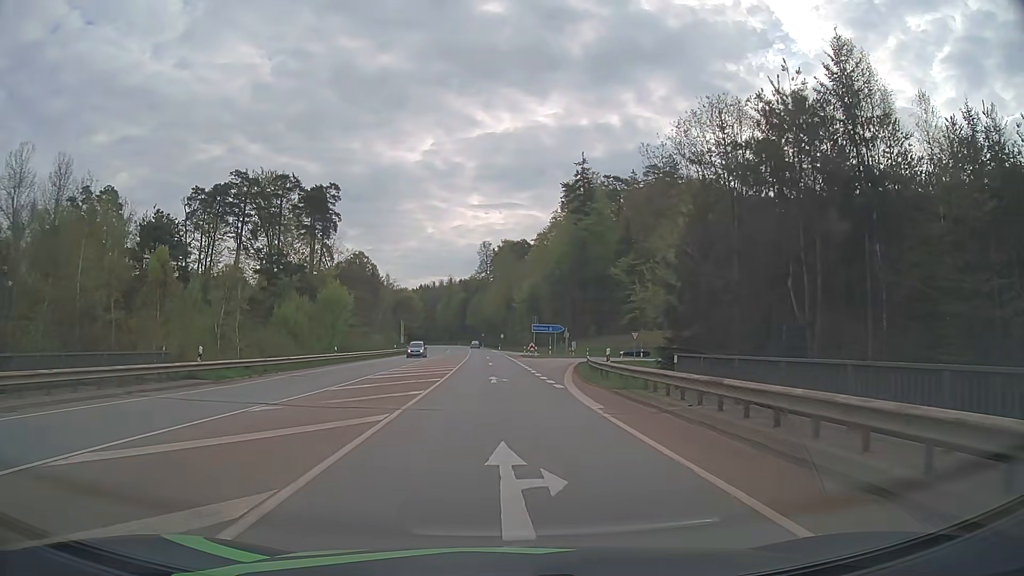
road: secondary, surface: asphalt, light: Day
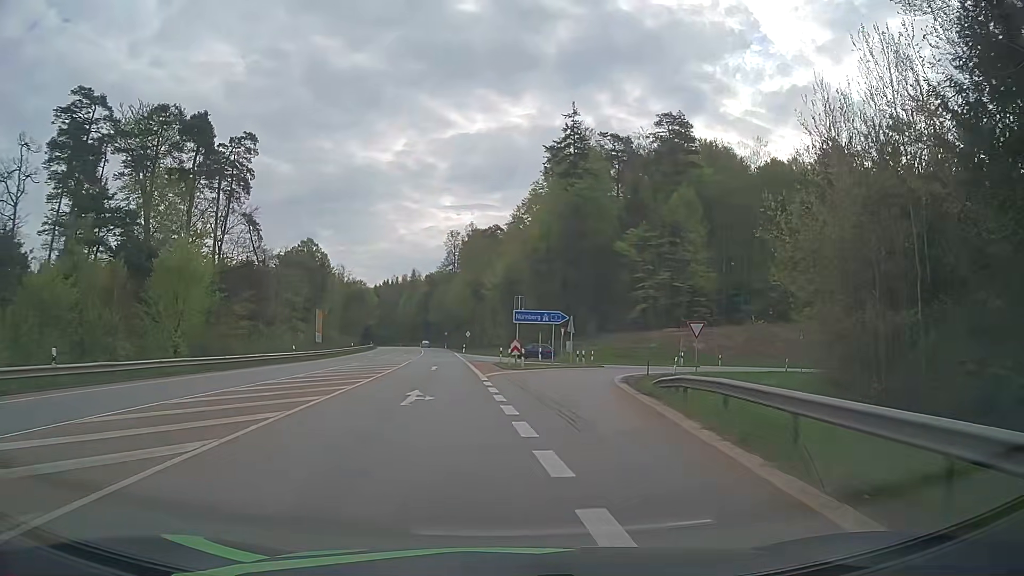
(+0.5, +30.4) m; +2°
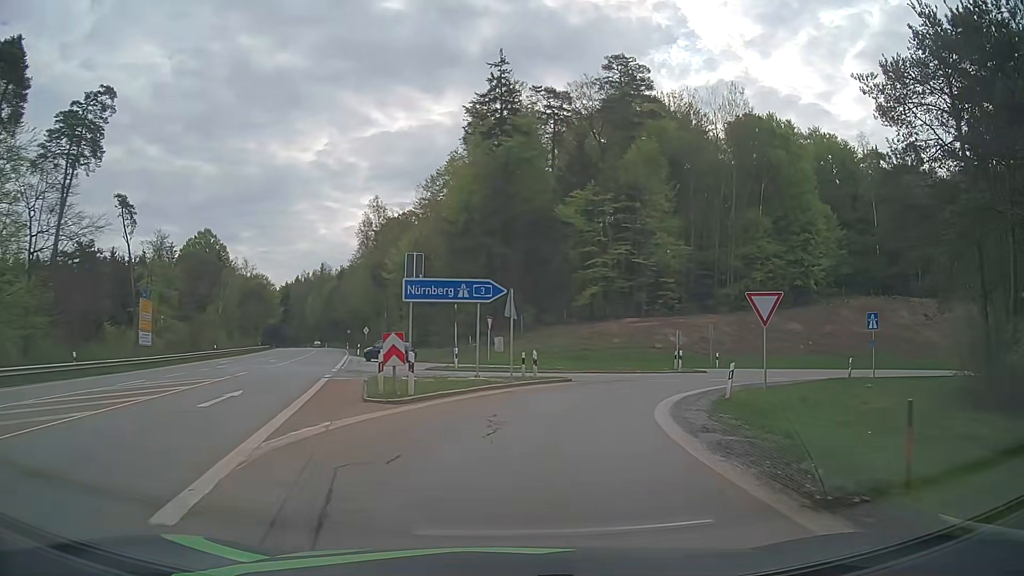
(+1.1, +19.9) m; +7°
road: motorway_link
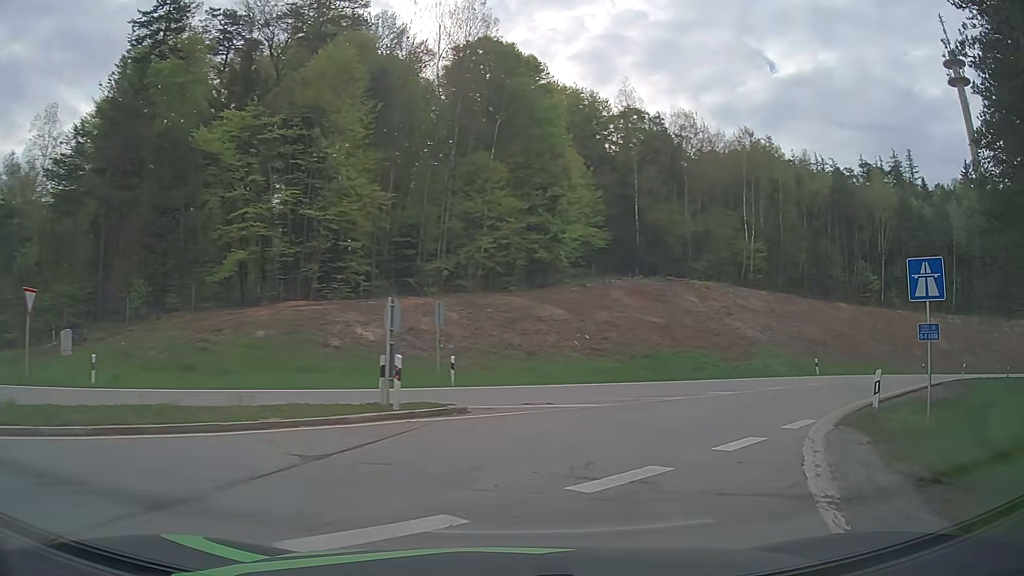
(+4.0, +22.0) m; +27°
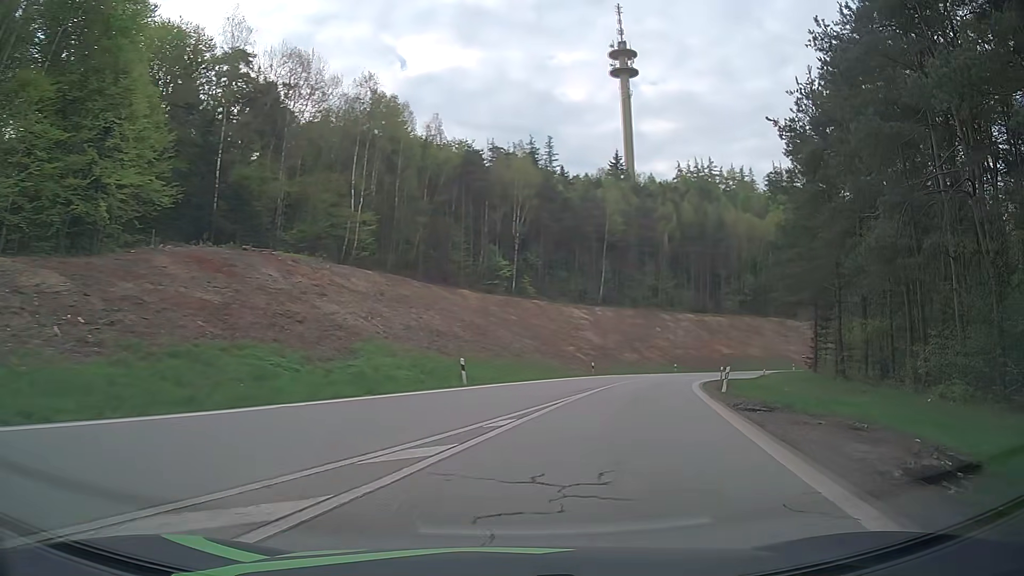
(+4.5, +15.2) m; +34°
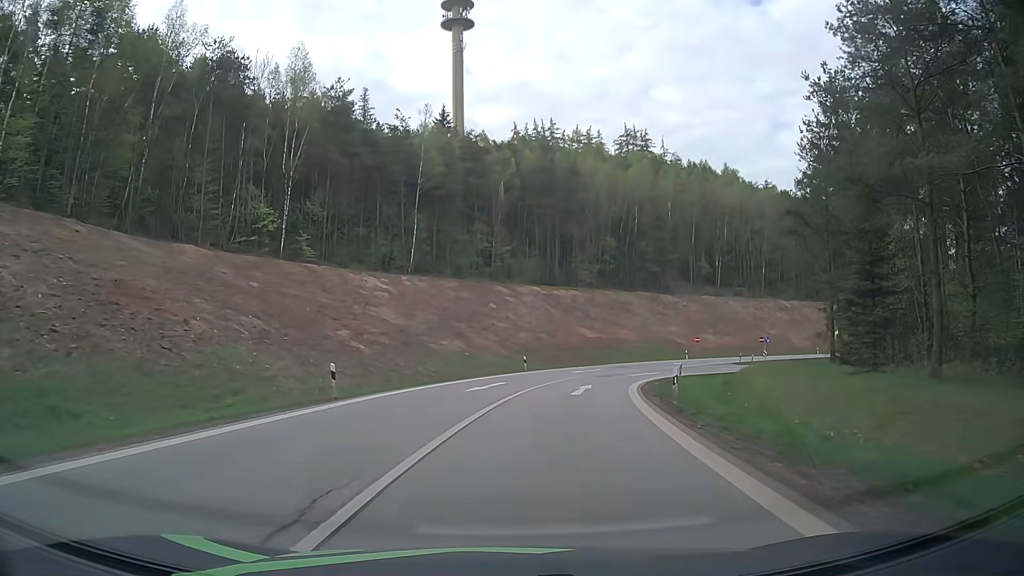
(+6.6, +31.1) m; +16°
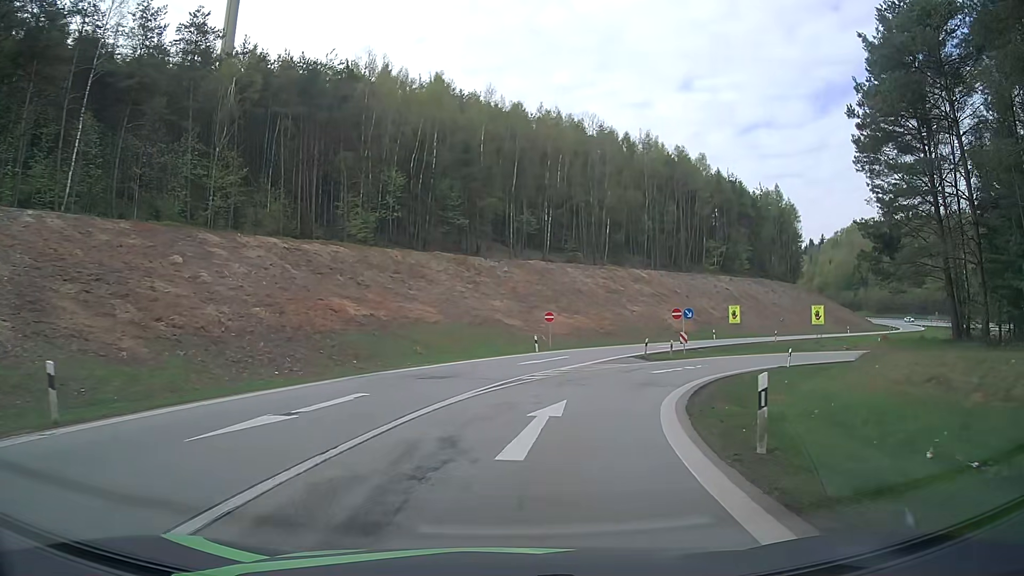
(+4.5, +36.1) m; +17°
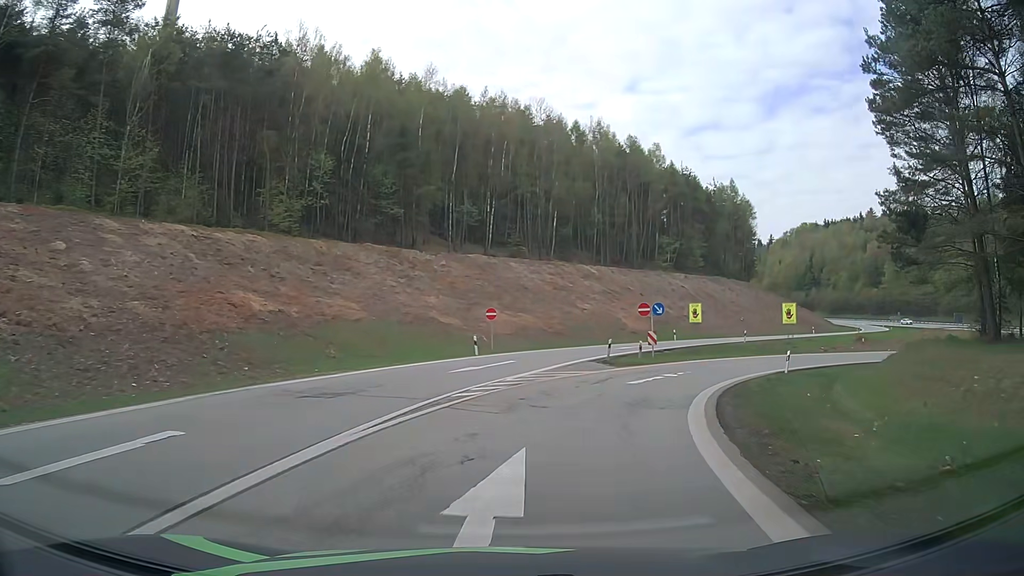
(+0.3, +7.1) m; +5°
(+1, +10) (+3, +20) (+8, +28) (+15, +36) (+22, +42) (+31, +47) (+41, +49) (+51, +50) (+61, +48) (+70, +44) m
